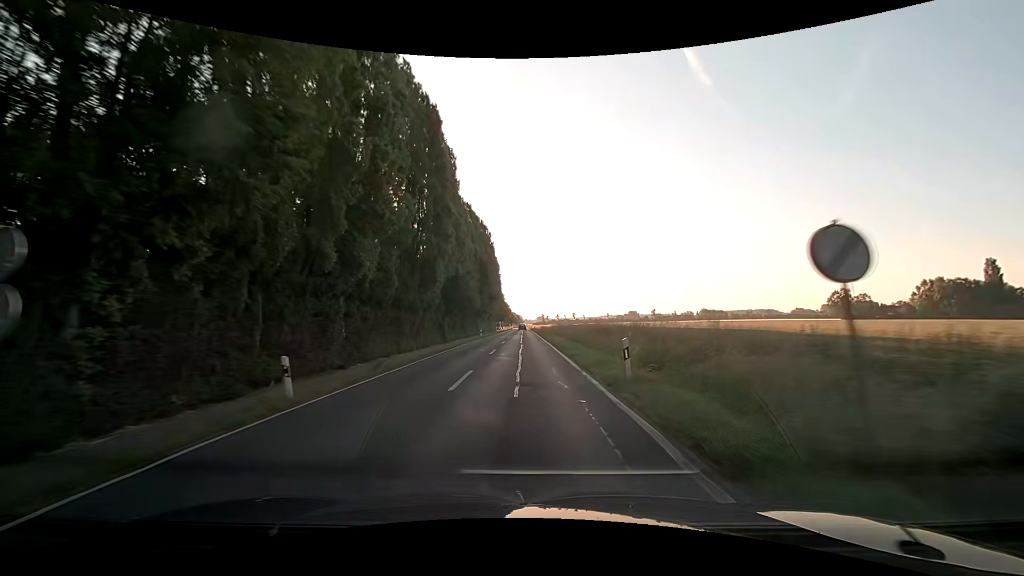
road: secondary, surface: asphalt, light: Day
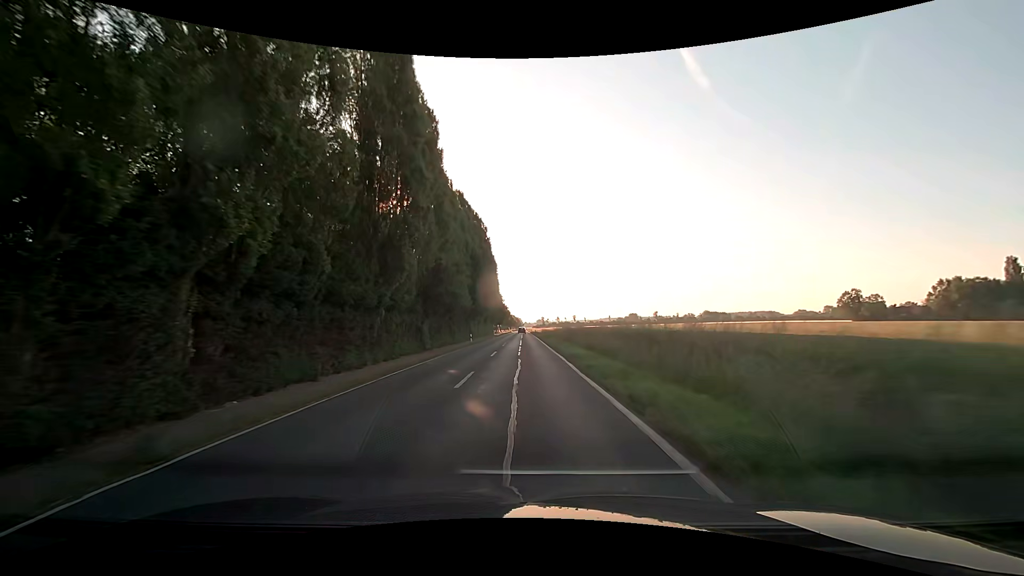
(-0.1, +11.0) m; 0°
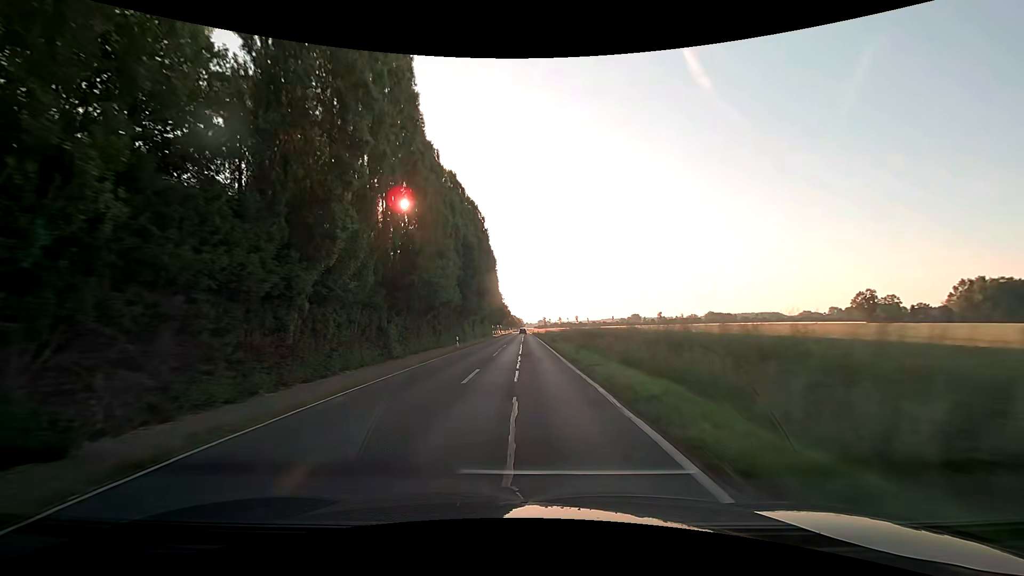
(0.0, +11.1) m; 0°
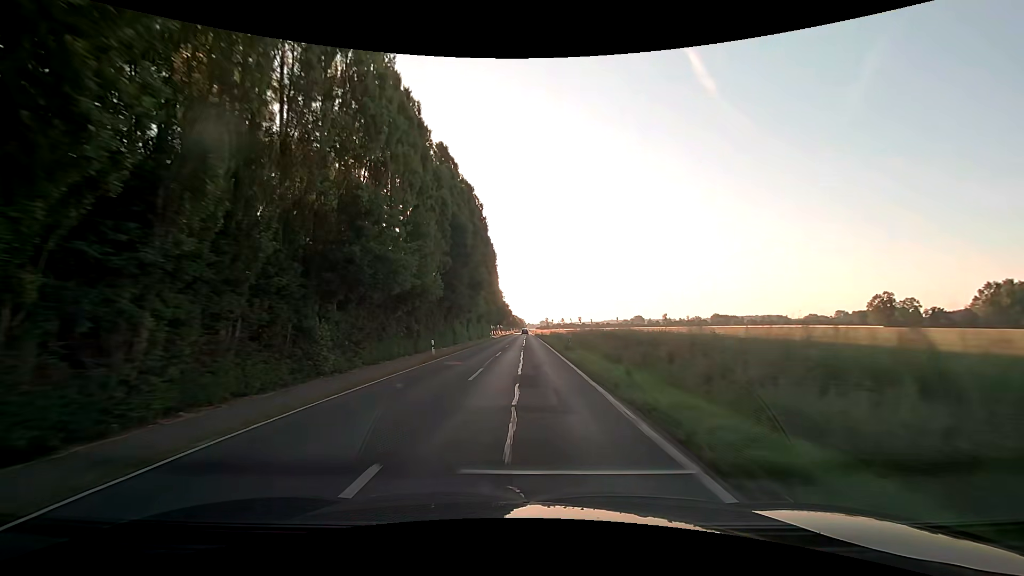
(0.0, +11.3) m; 0°
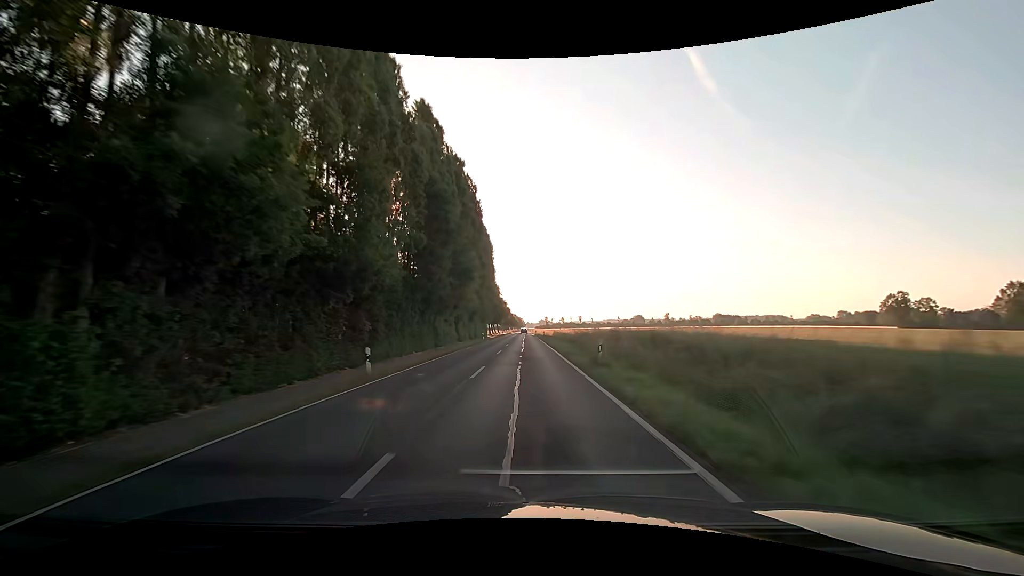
(0.0, +11.6) m; 0°
